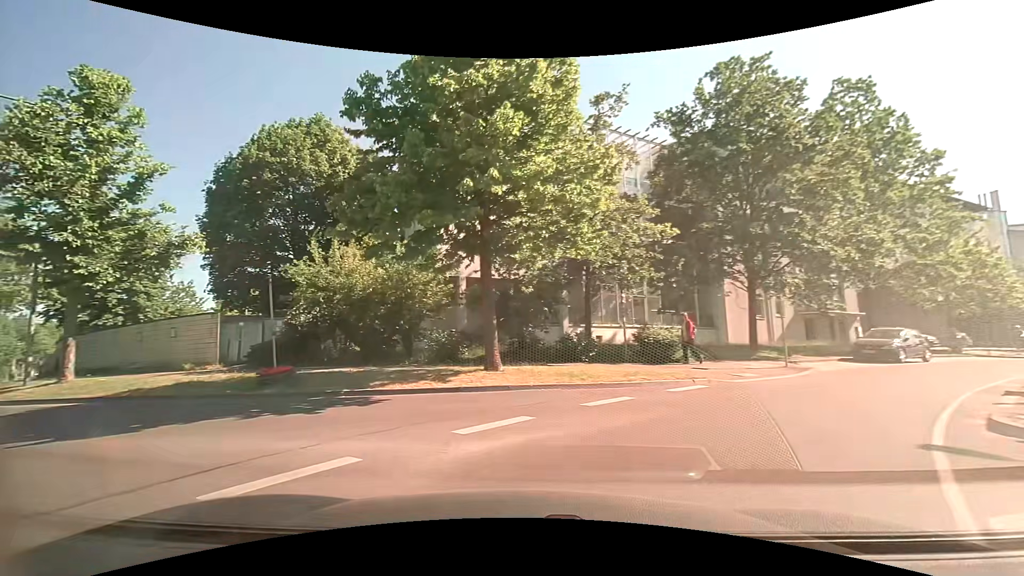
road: tertiary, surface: asphalt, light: Day
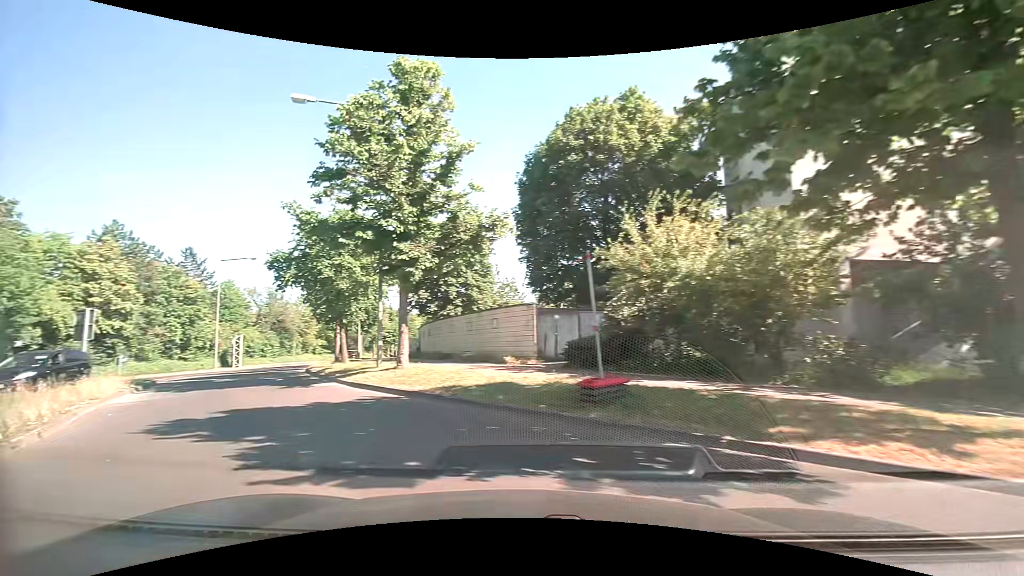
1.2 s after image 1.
(-1.3, +4.8) m; -34°
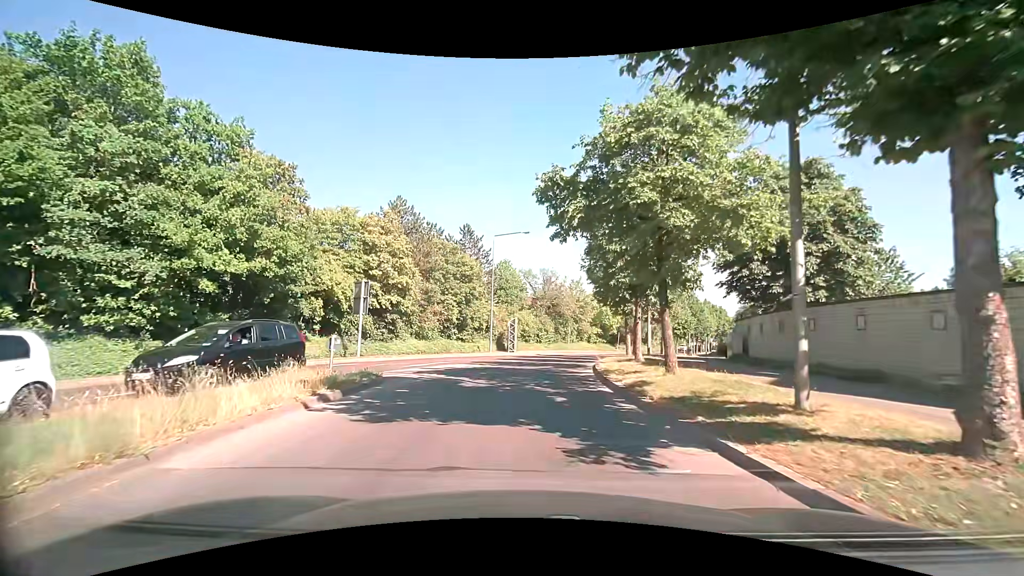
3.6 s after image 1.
(-4.3, +10.6) m; -30°
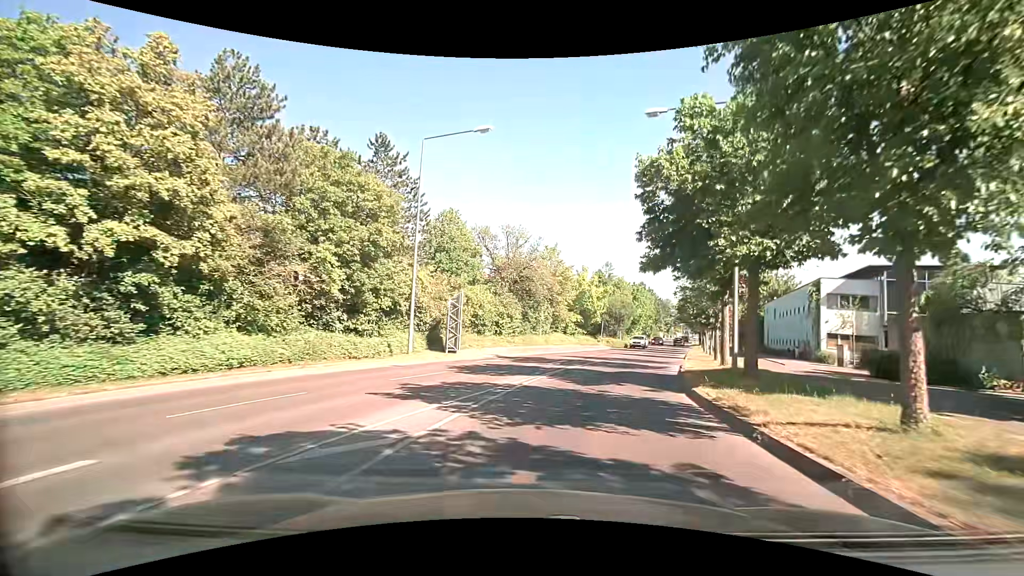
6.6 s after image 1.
(+0.2, +20.5) m; +6°
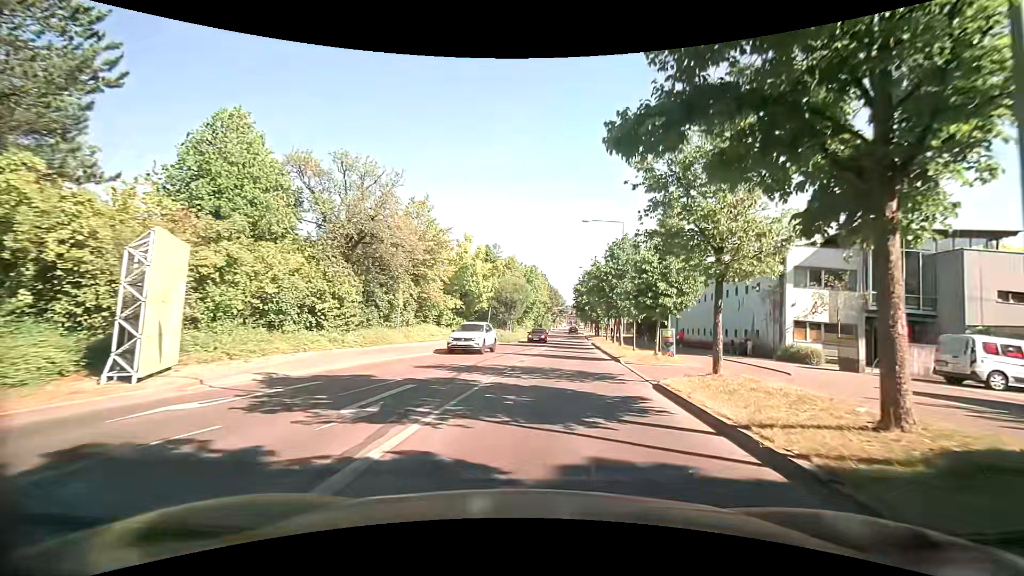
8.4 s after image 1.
(+1.7, +14.7) m; +14°
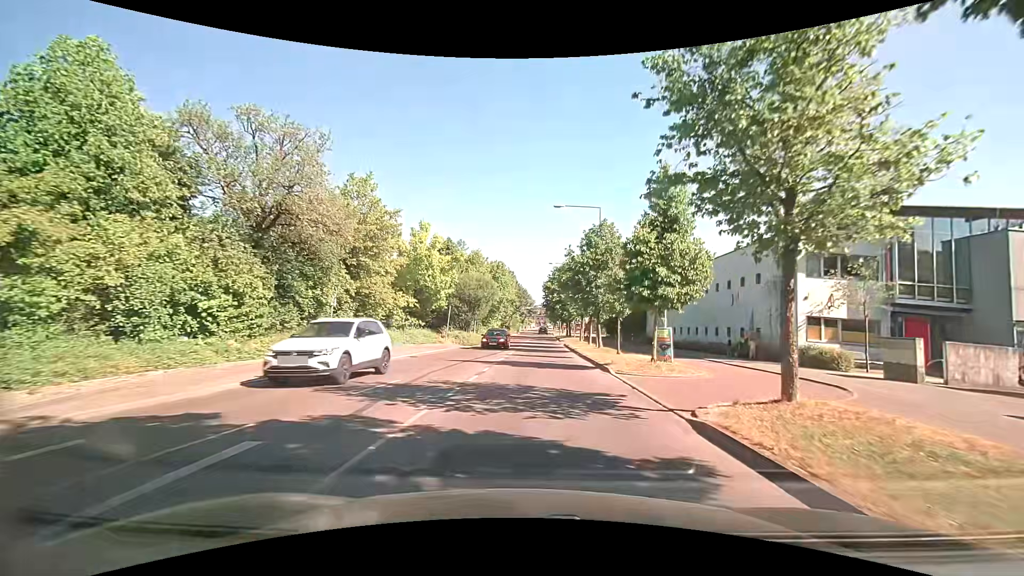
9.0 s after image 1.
(+0.2, +5.3) m; +3°
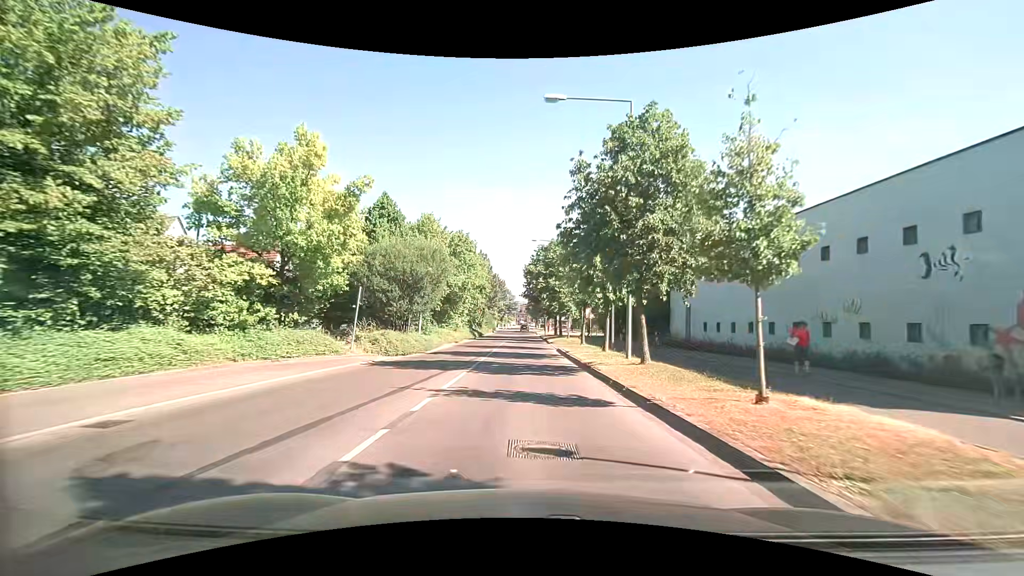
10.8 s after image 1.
(+0.7, +17.0) m; +3°
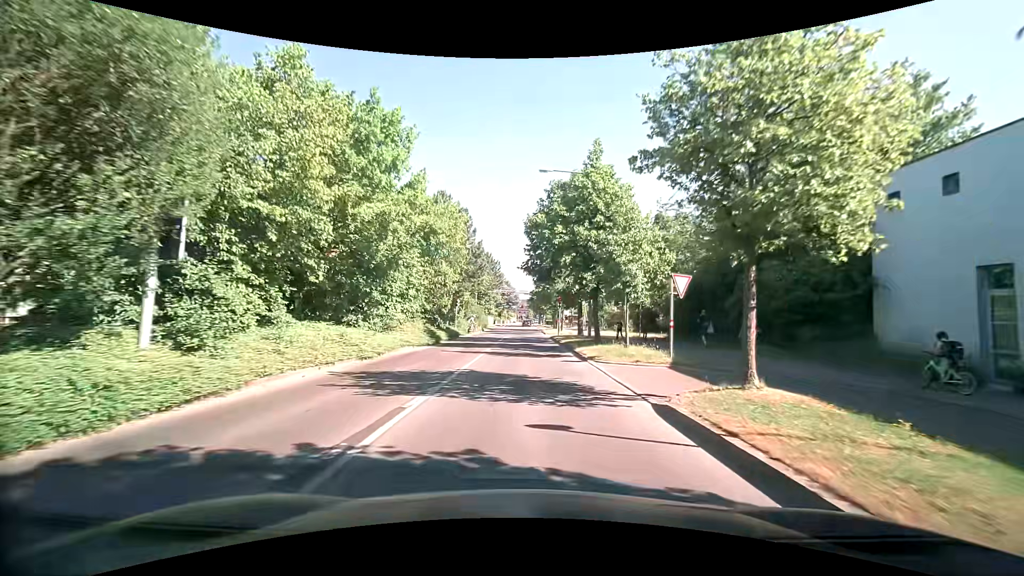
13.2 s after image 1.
(0.0, +22.9) m; 0°
